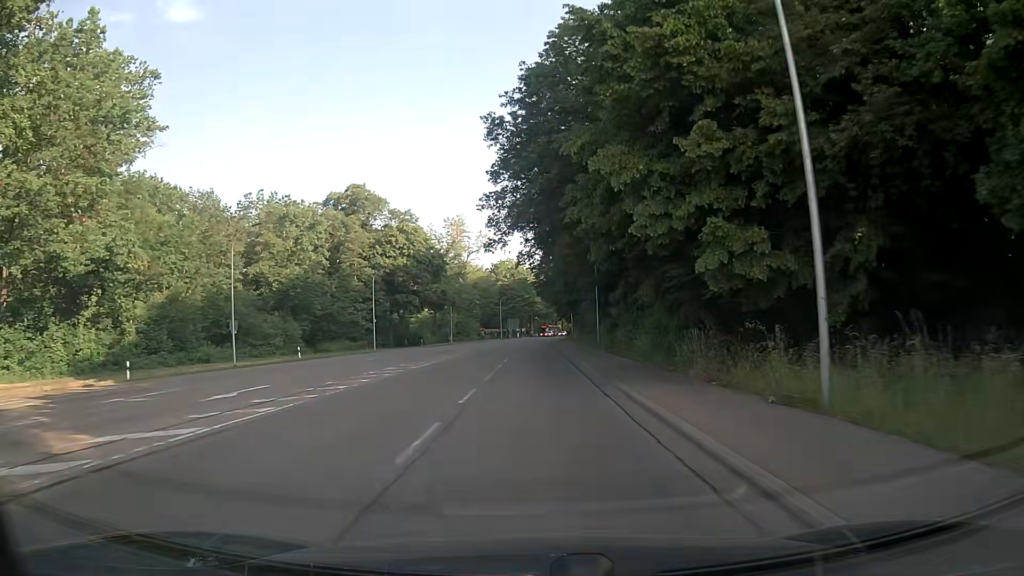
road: secondary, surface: asphalt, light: Day
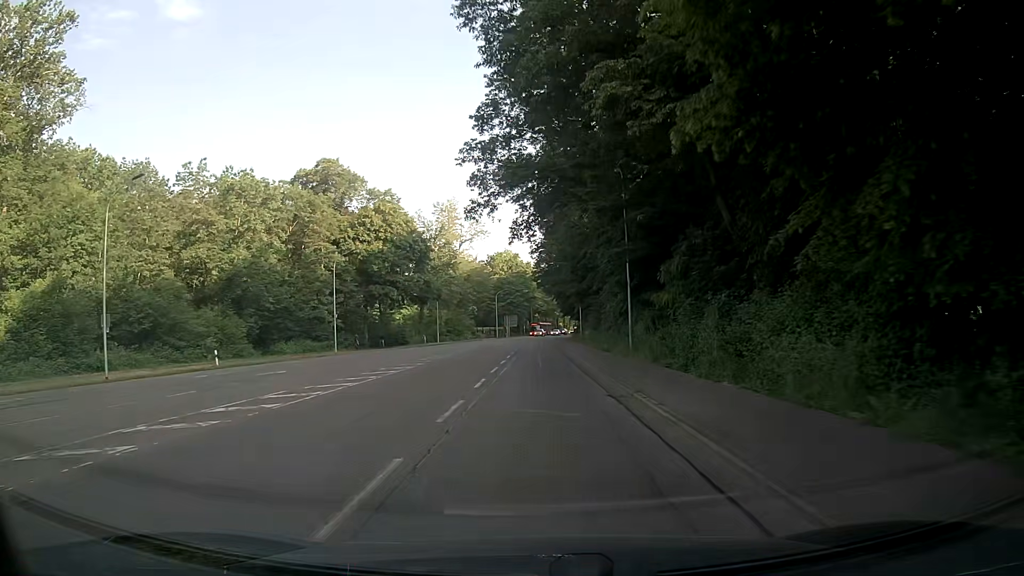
(0.0, +15.1) m; 0°
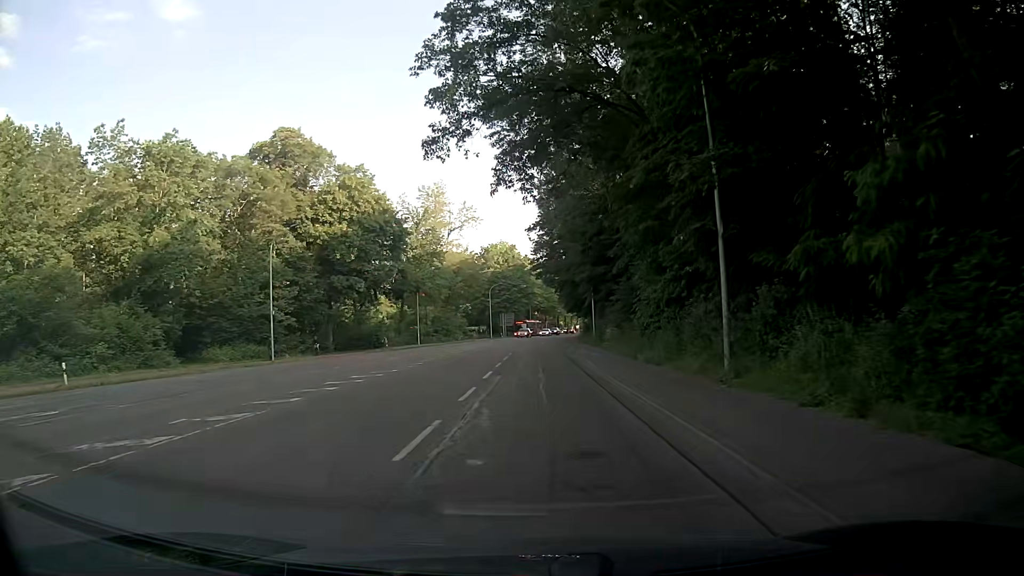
(0.0, +15.0) m; 0°
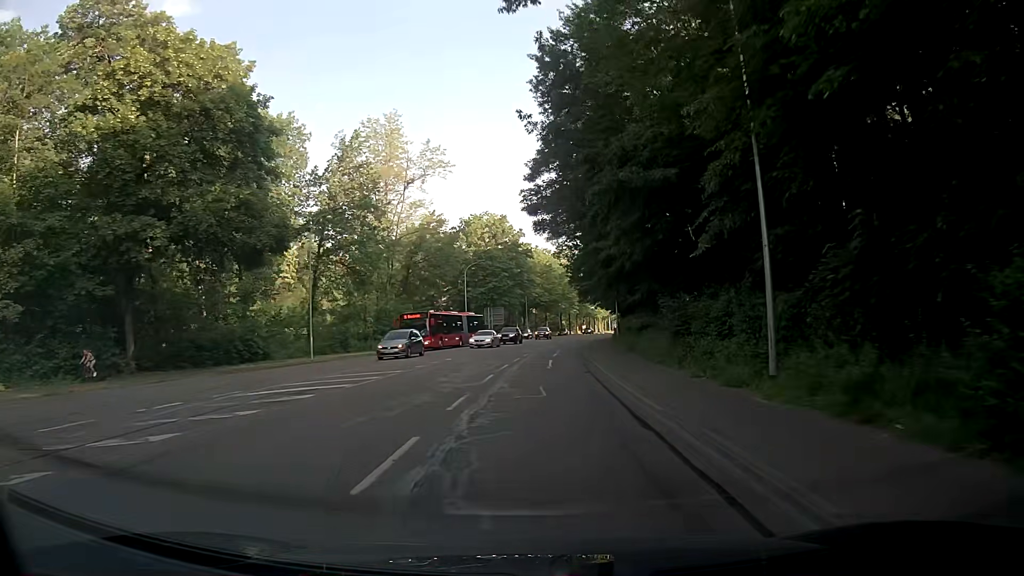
(+0.5, +37.7) m; +1°
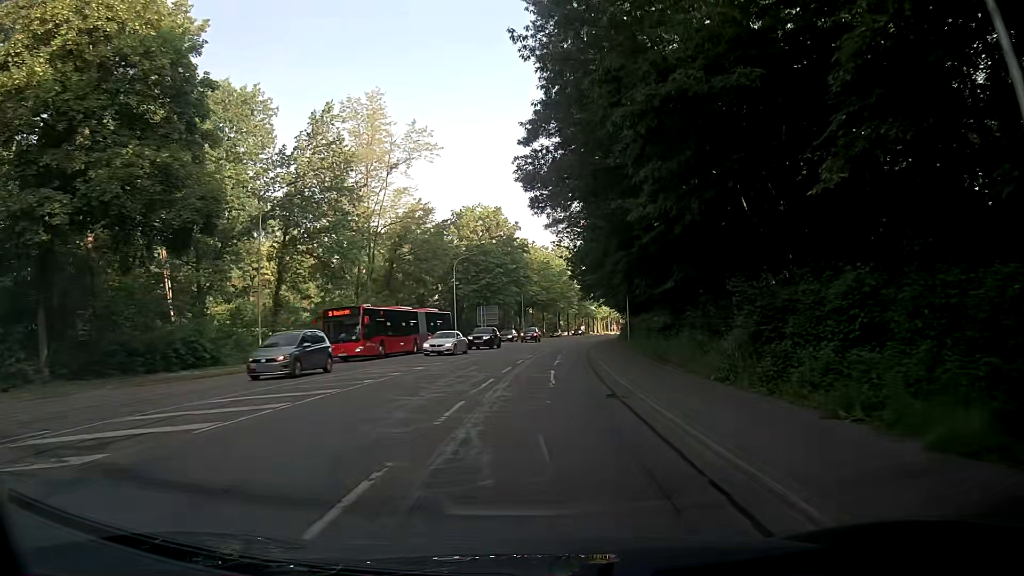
(-0.1, +7.7) m; 0°
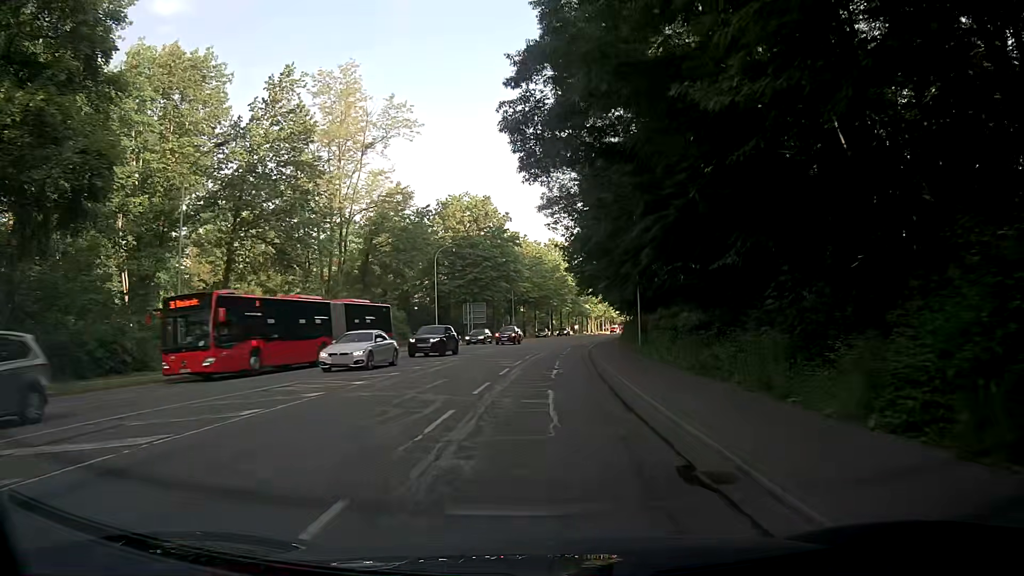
(0.0, +7.7) m; +1°
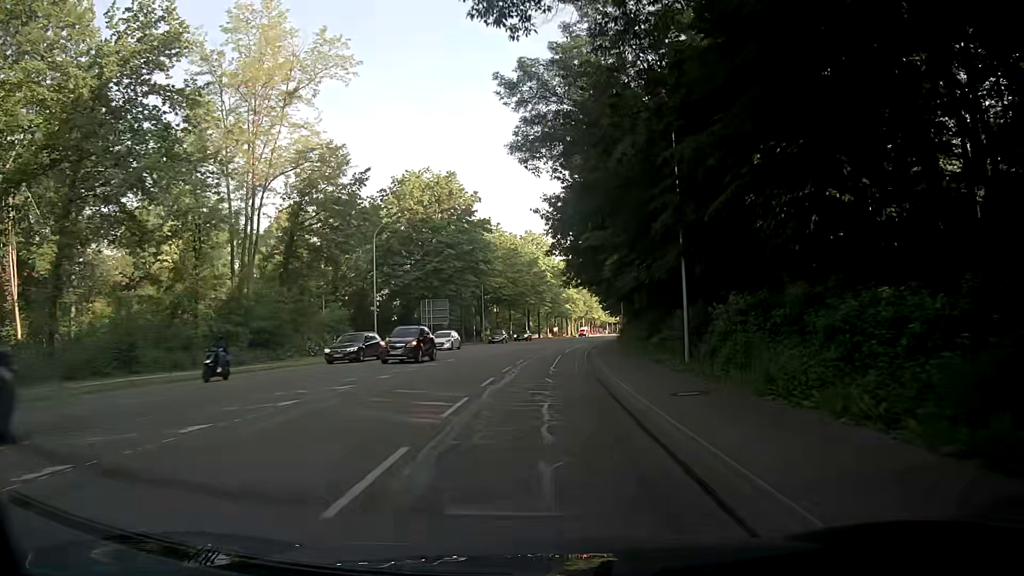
(+0.1, +15.5) m; +2°
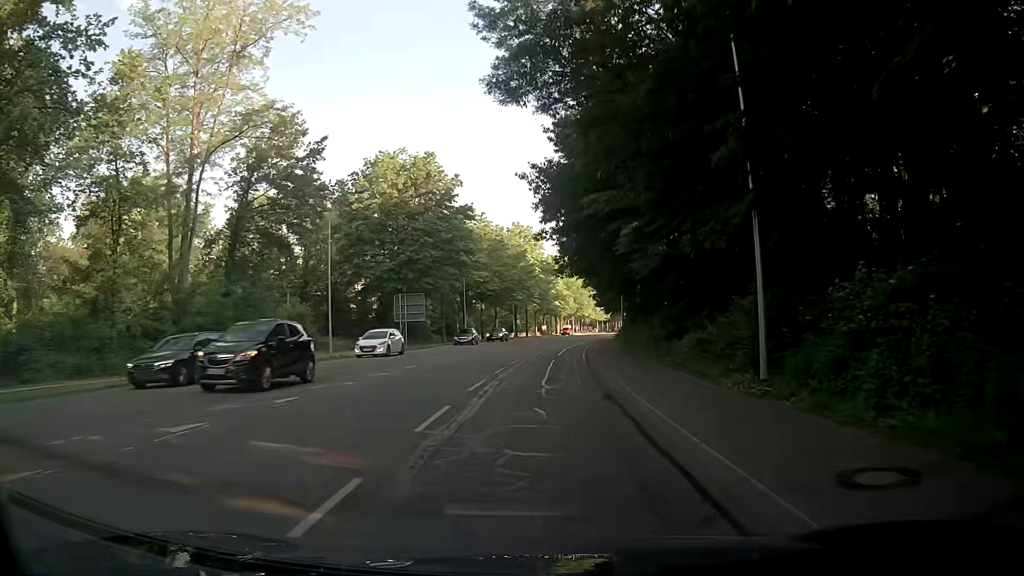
(0.0, +7.8) m; 0°
(0, +10) (+1, +20) (+1, +30) (+2, +40) (+3, +50) (+4, +60) (+5, +70) (+7, +80) (+8, +90) (+10, +99) m
